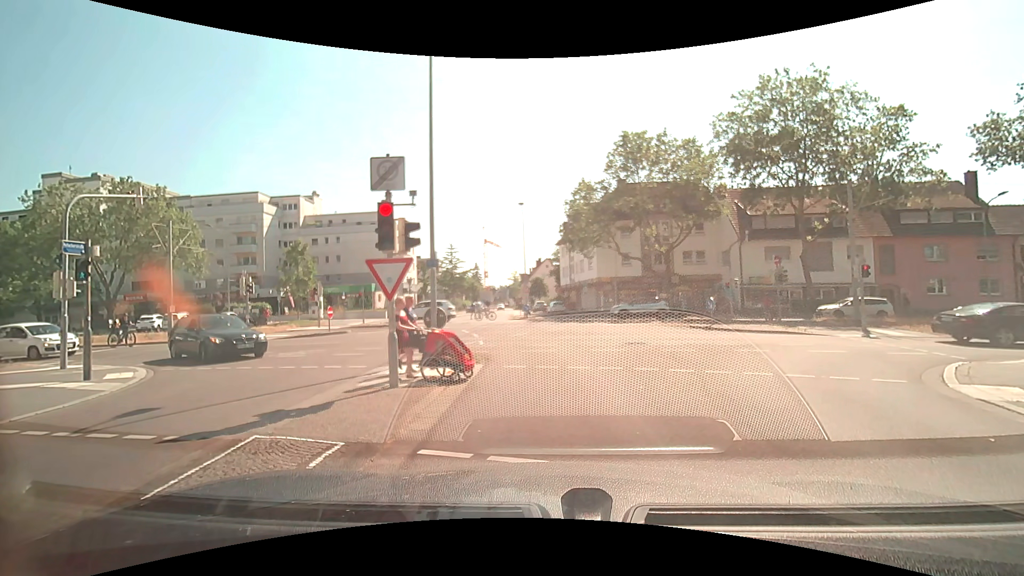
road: residential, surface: asphalt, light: Day
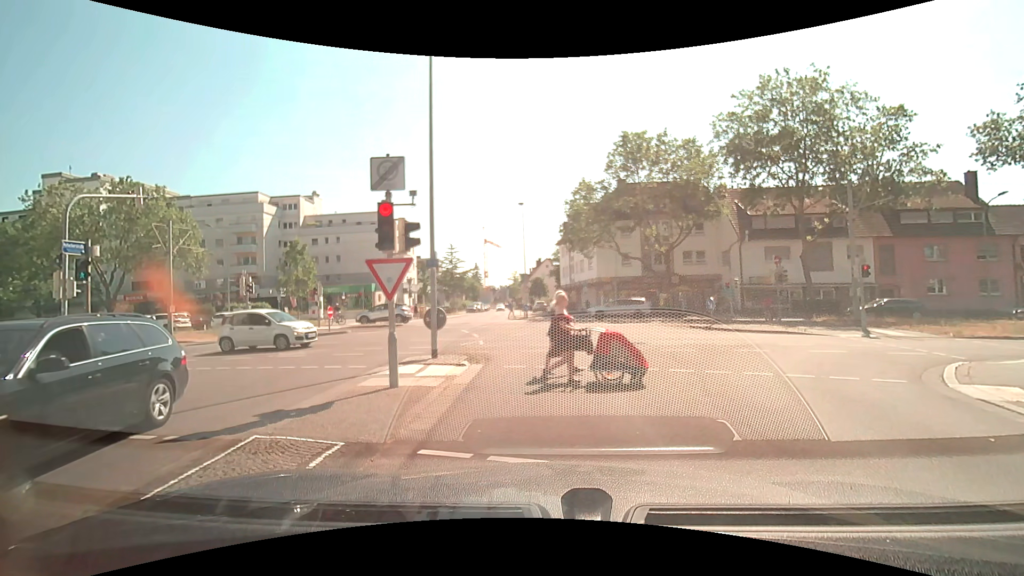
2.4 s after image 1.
(0.0, 0.0) m; 0°
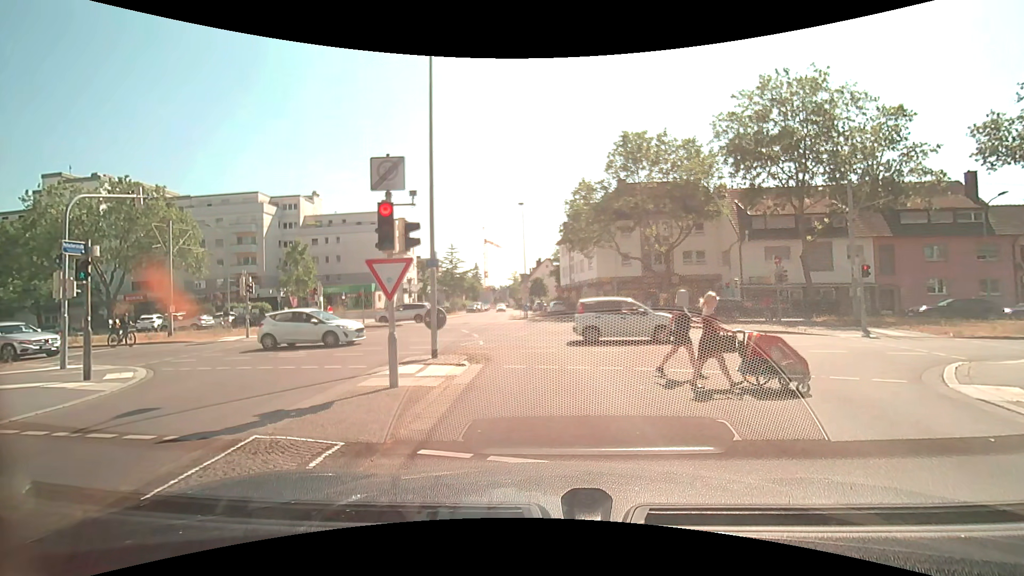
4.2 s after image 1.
(0.0, 0.0) m; 0°
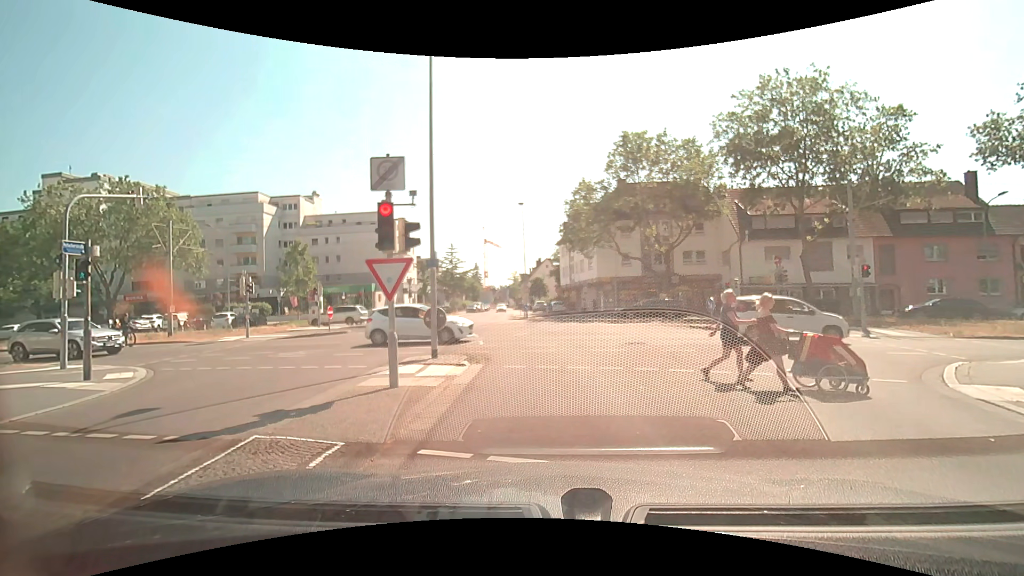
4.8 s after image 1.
(0.0, 0.0) m; 0°
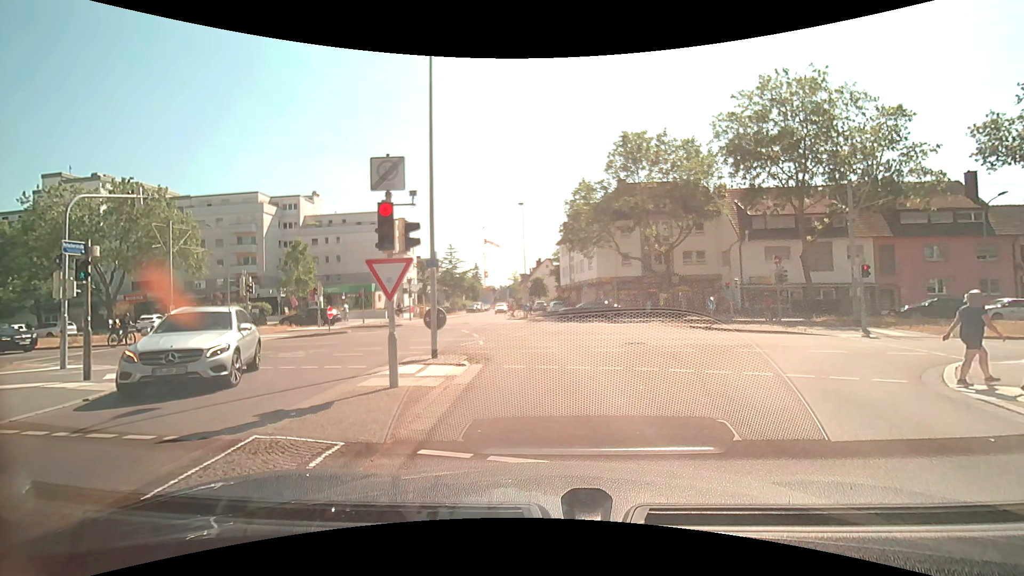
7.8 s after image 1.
(0.0, 0.0) m; 0°
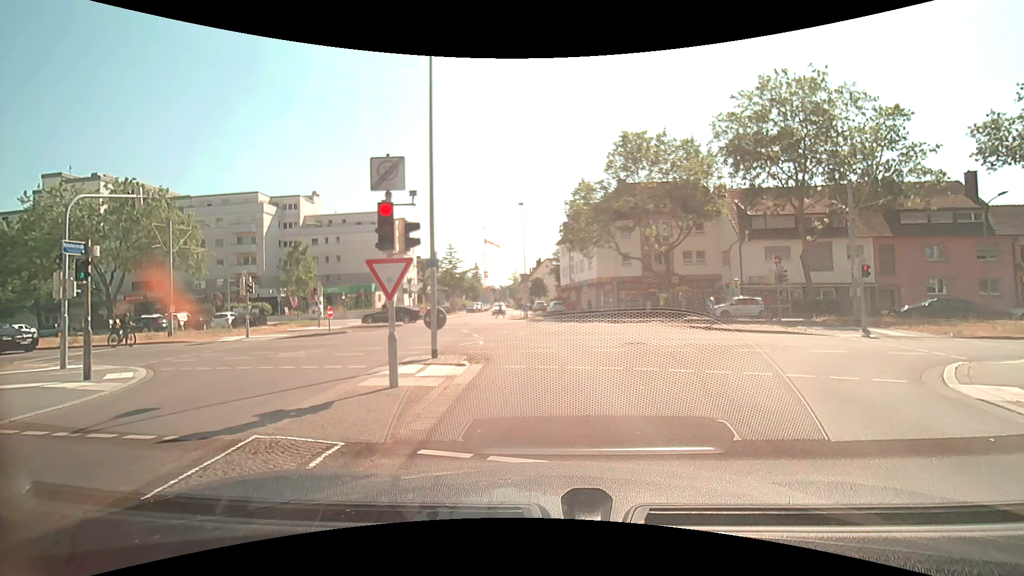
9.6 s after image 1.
(0.0, 0.0) m; 0°
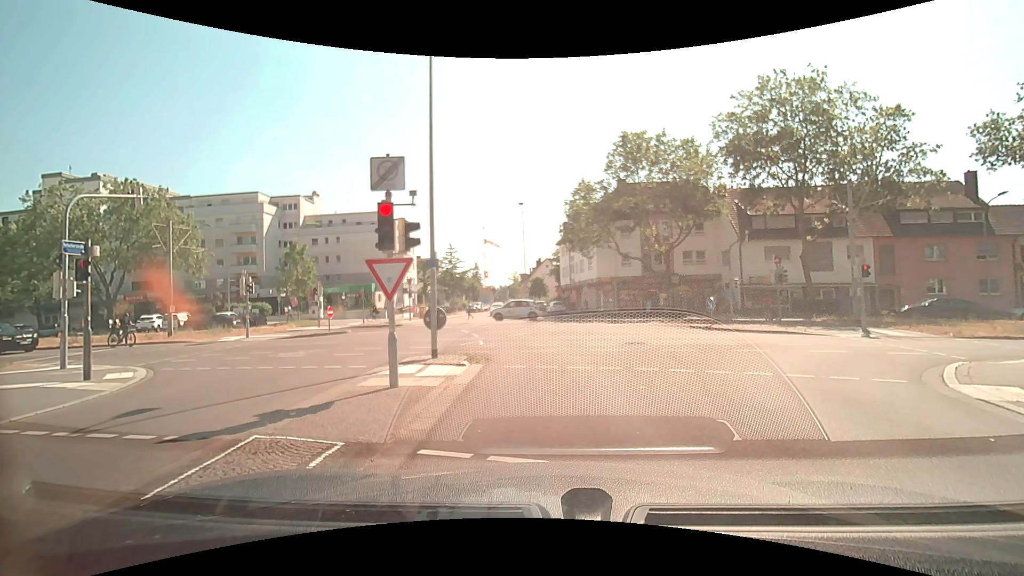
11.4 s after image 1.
(0.0, 0.0) m; 0°
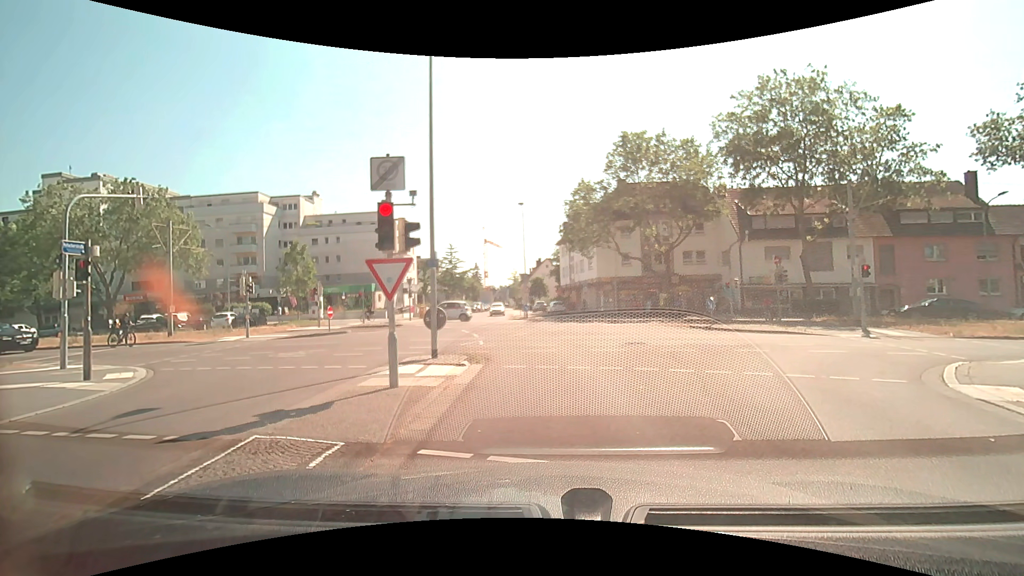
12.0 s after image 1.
(0.0, 0.0) m; 0°
